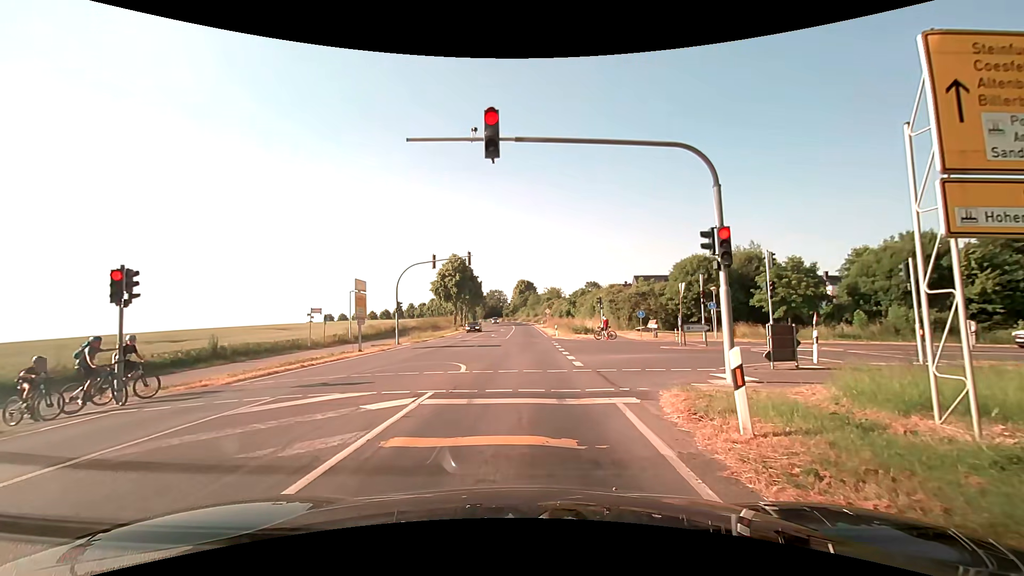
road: secondary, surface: asphalt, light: Day
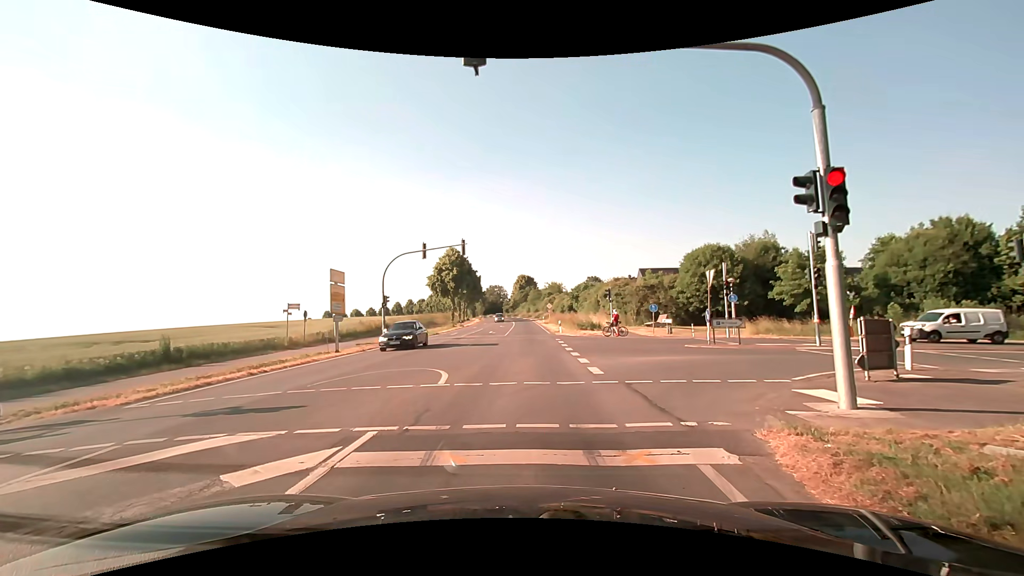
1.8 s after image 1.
(0.0, +3.8) m; 0°
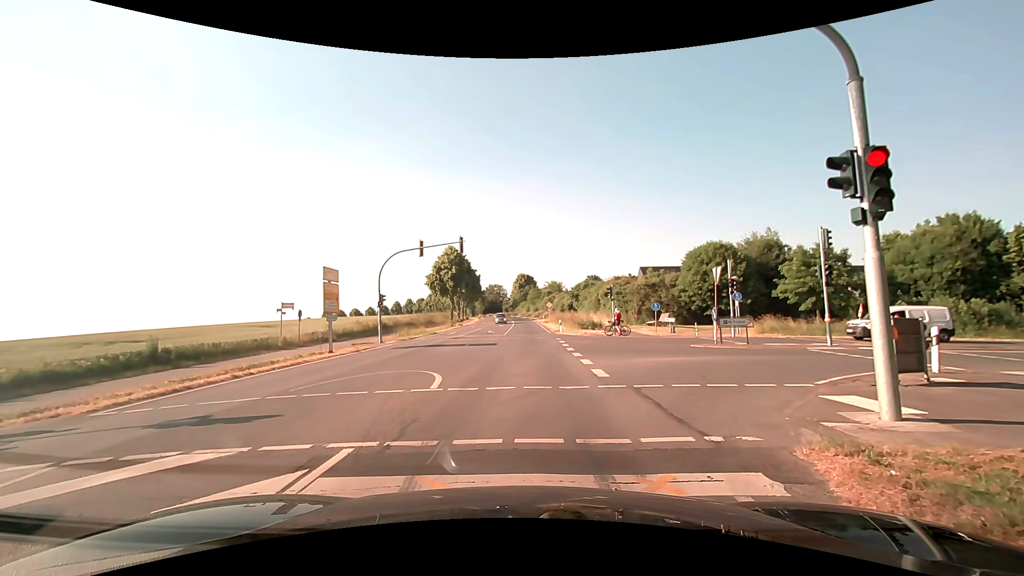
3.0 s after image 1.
(0.0, +0.8) m; 0°
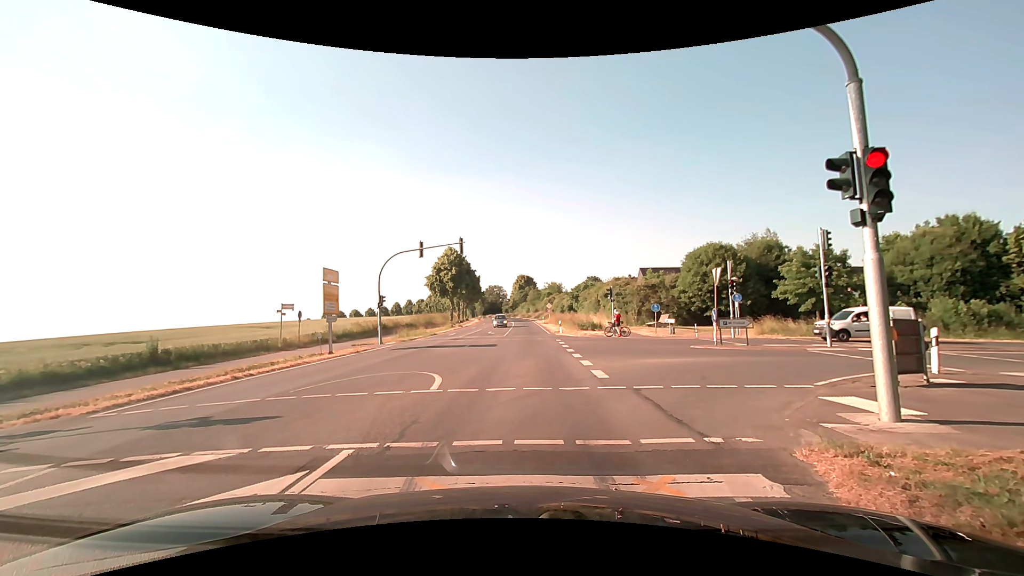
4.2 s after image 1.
(0.0, +0.1) m; 0°
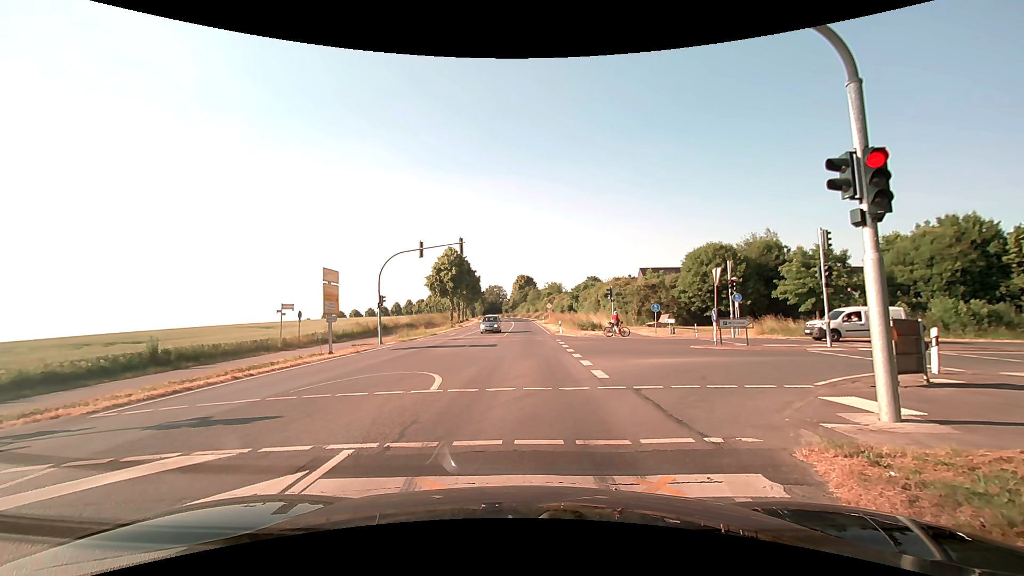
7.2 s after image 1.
(0.0, 0.0) m; 0°
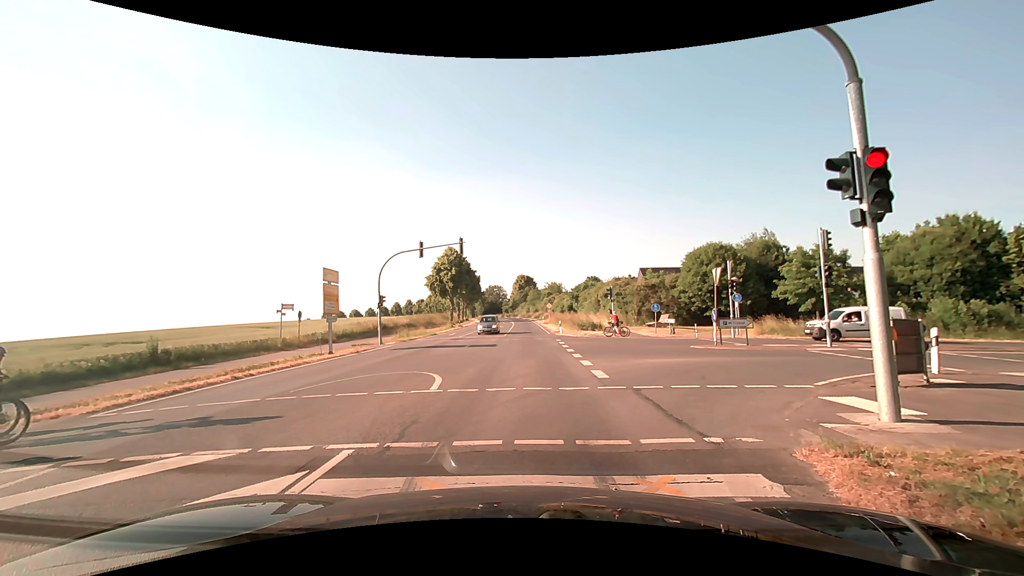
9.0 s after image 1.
(0.0, 0.0) m; 0°
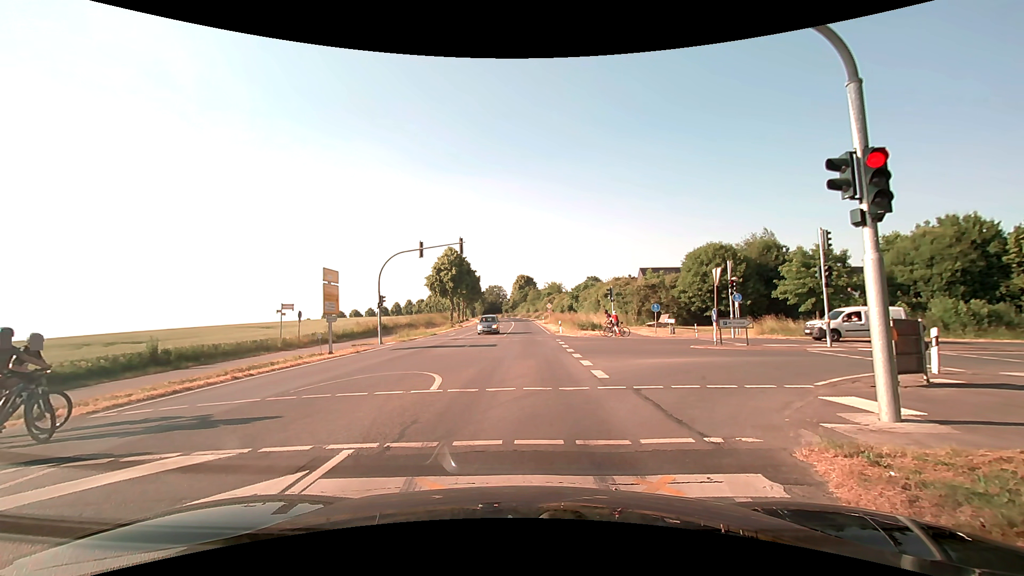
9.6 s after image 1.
(0.0, 0.0) m; 0°
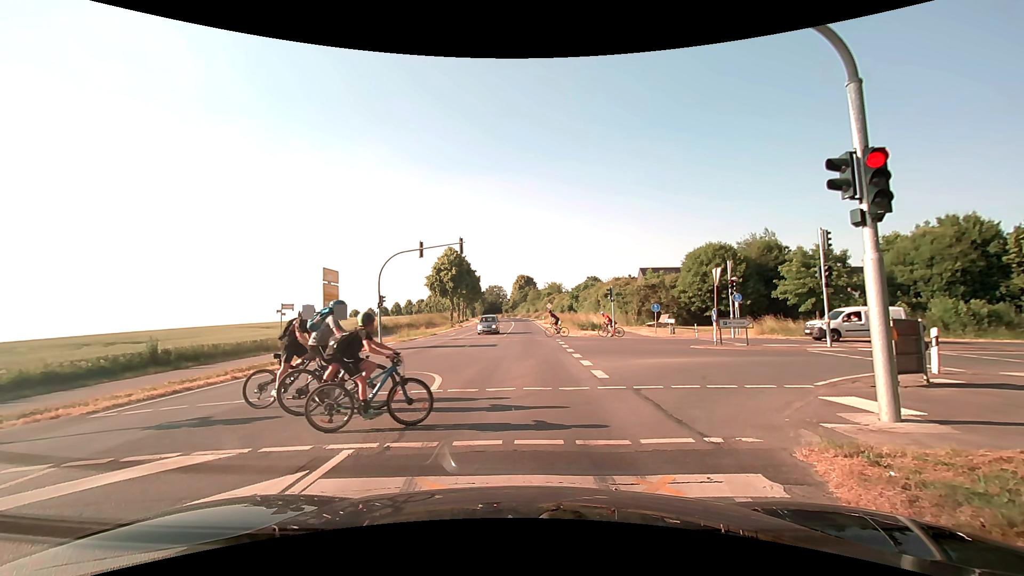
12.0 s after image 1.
(0.0, 0.0) m; 0°
(0, +10) (0, +20) (0, +30) (+1, +40) (+1, +50) (+1, +60) (+1, +70) (+1, +80) (0, +90) (0, +100) m
